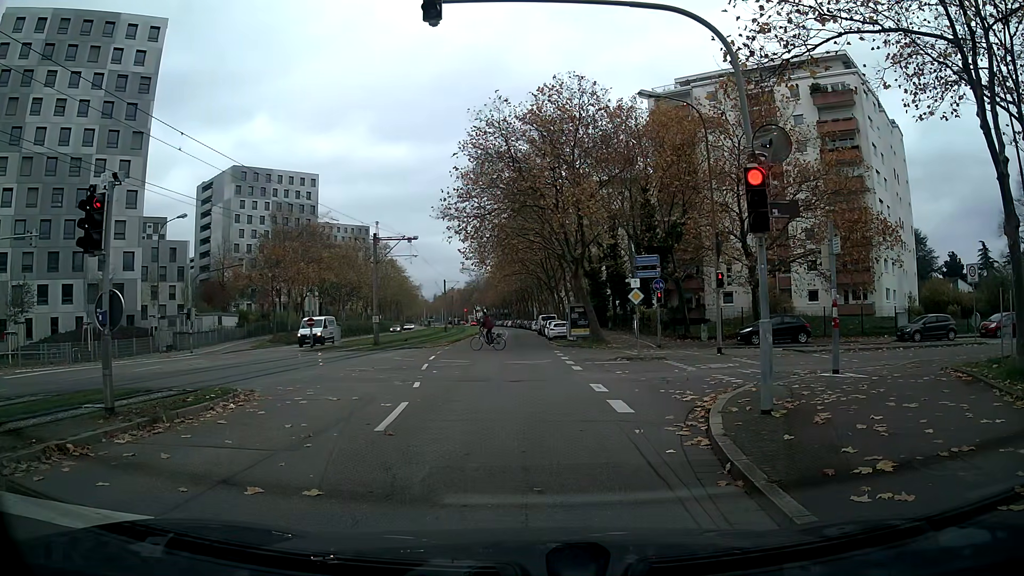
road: tertiary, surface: asphalt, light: Day
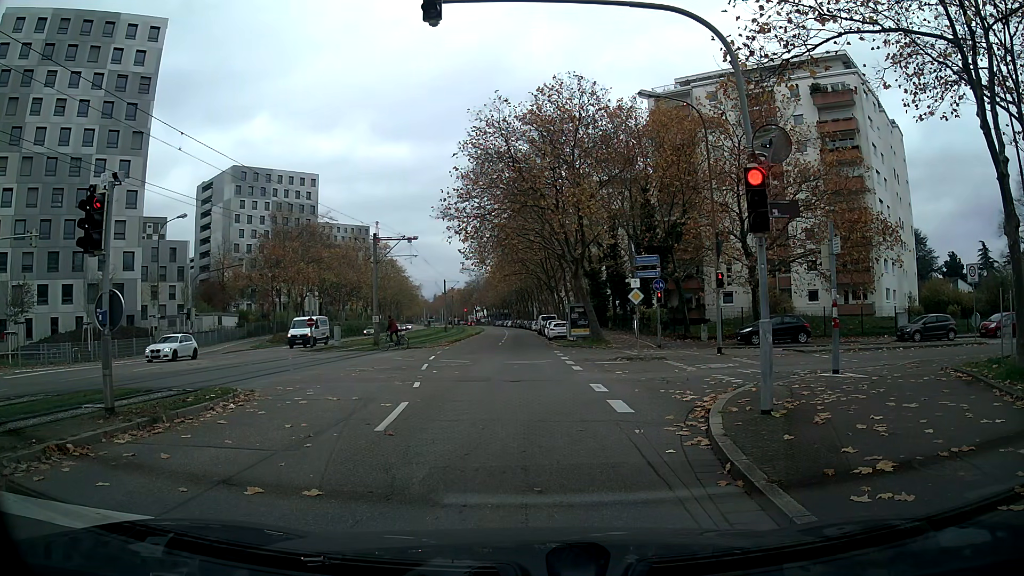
(0.0, 0.0) m; 0°
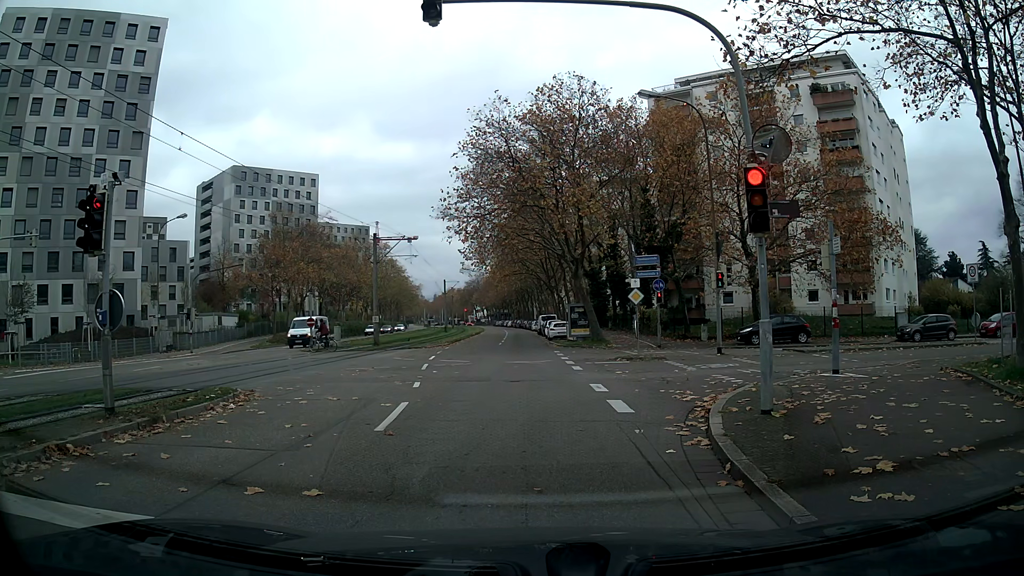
(0.0, 0.0) m; 0°
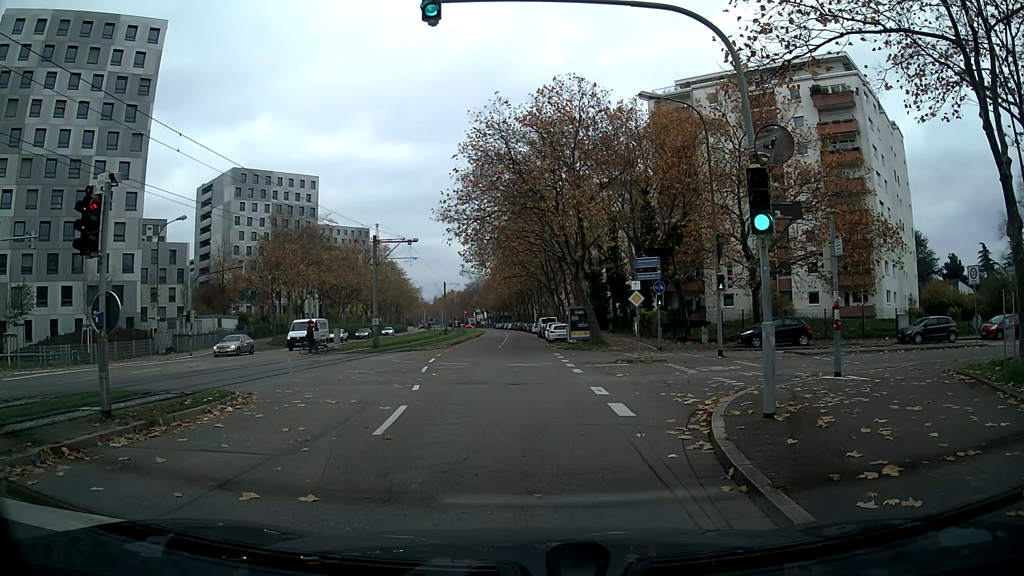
(0.0, +0.1) m; 0°
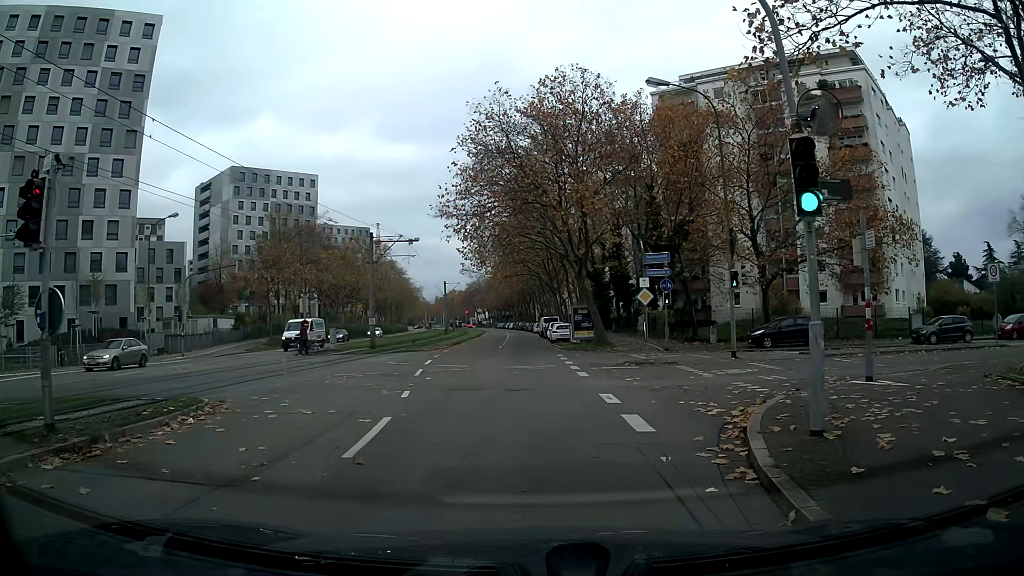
(0.0, +1.6) m; -1°
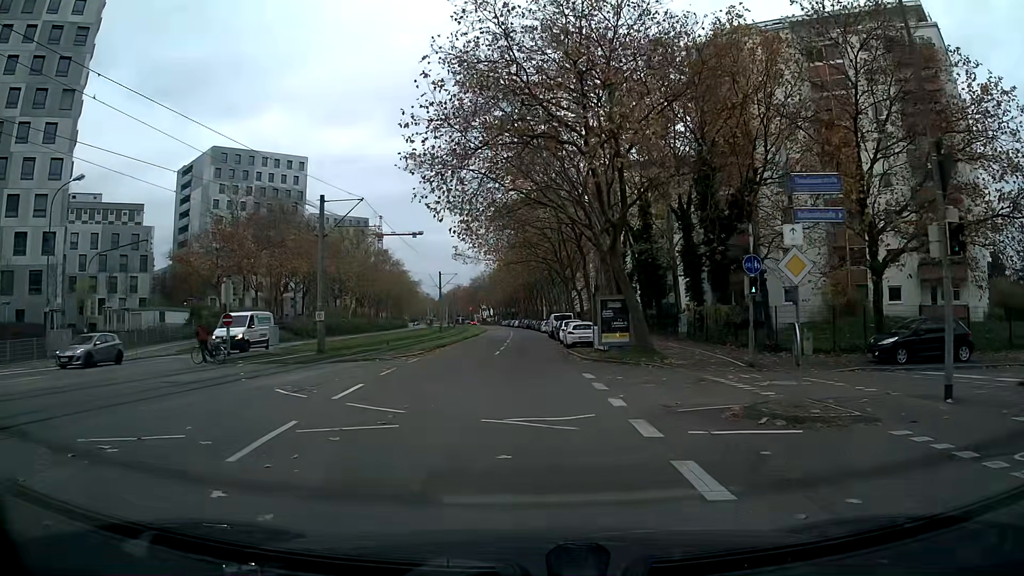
(-0.1, +12.7) m; -1°
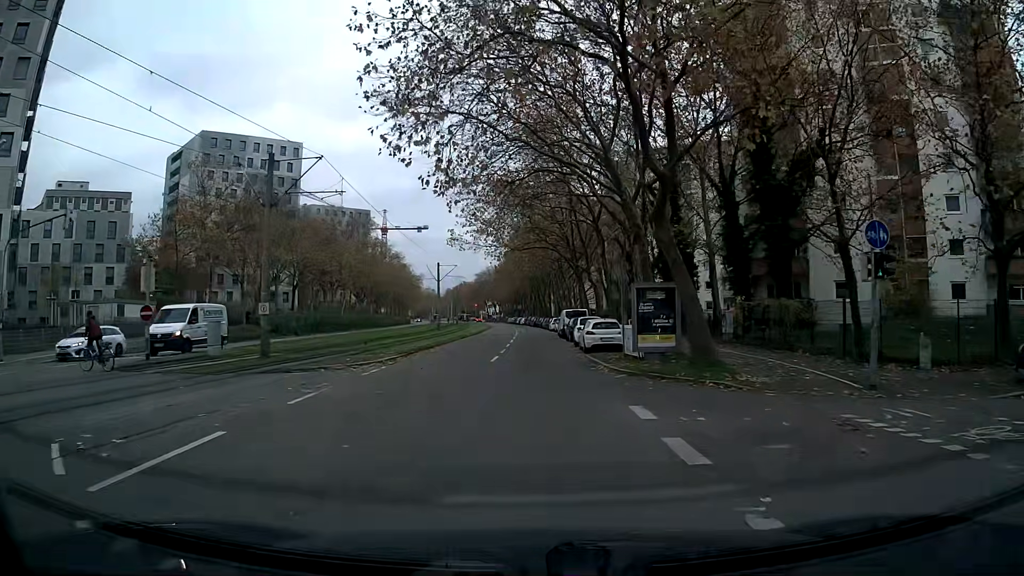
(0.0, +7.9) m; 0°
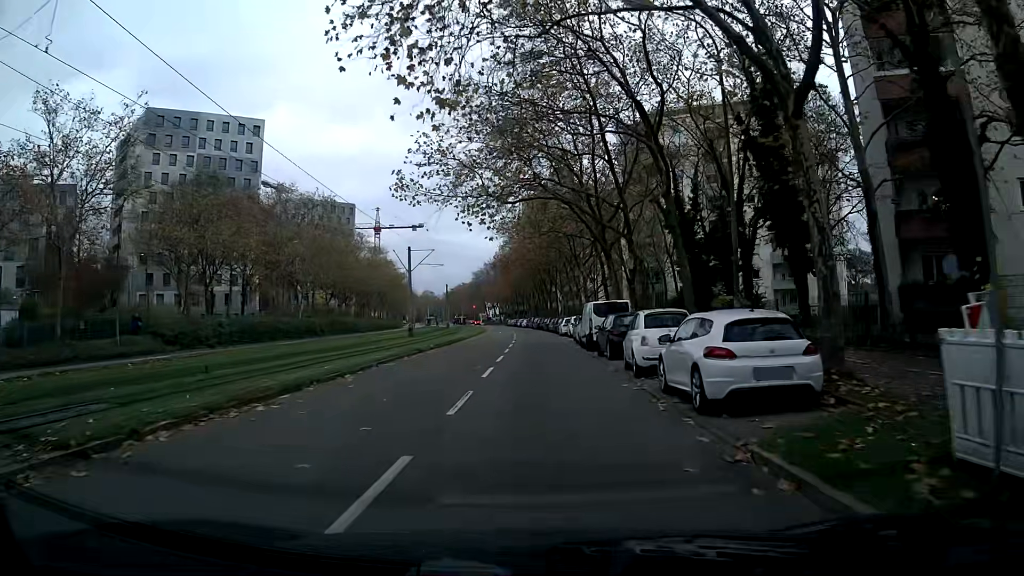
(0.0, +19.1) m; 0°
(0, +10) (0, +20) (0, +30) (0, +40) (0, +50) (0, +60) (-1, +70) (-1, +80) (-2, +90) (-3, +100) m
